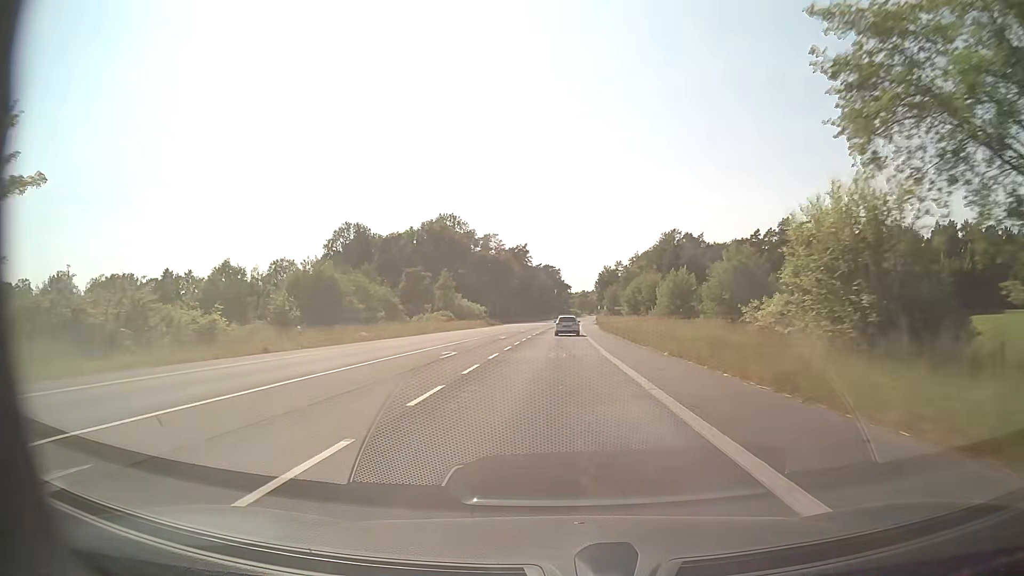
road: secondary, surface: asphalt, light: Day
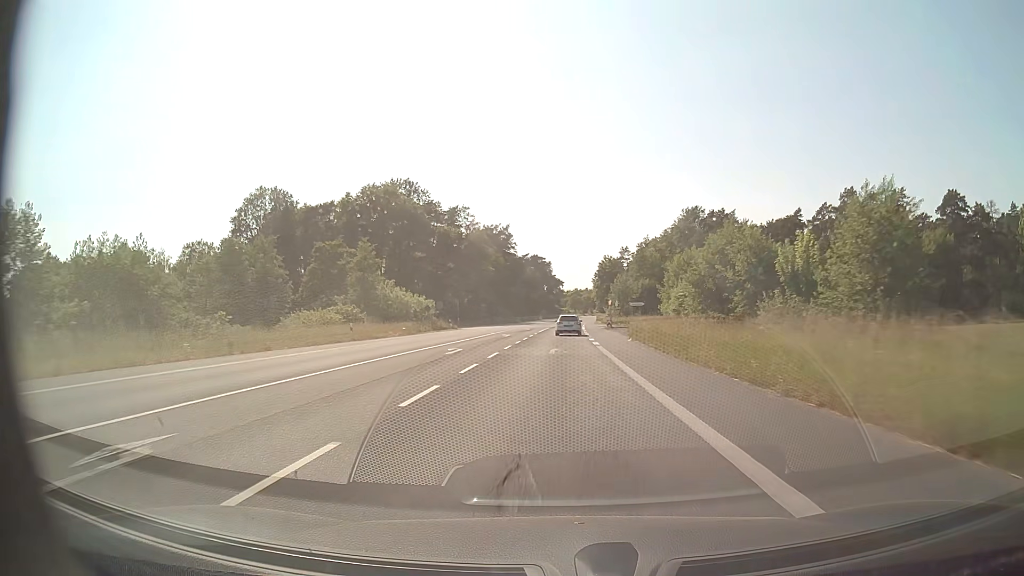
(0.0, +42.4) m; 0°
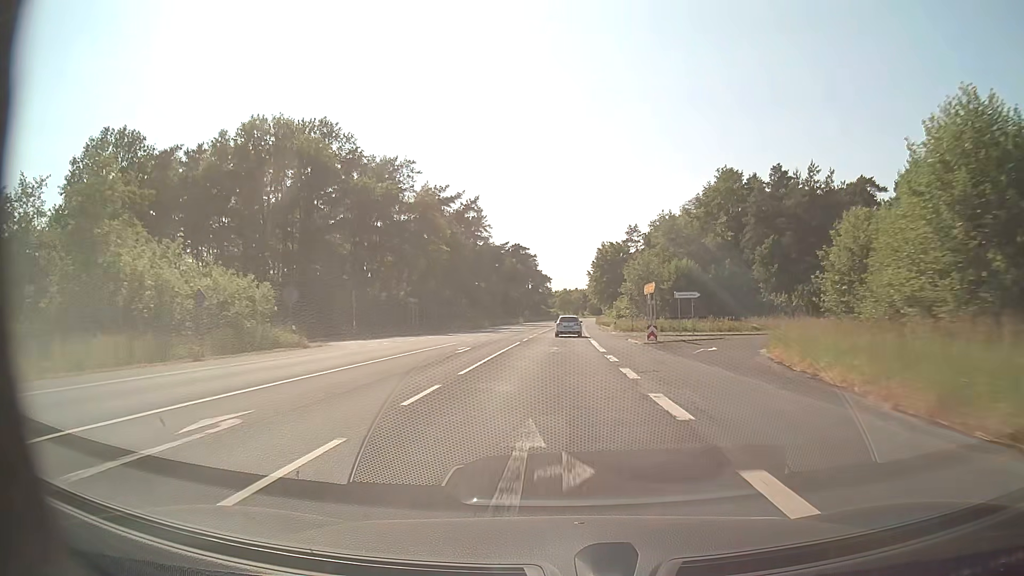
(+0.4, +41.9) m; +1°
(0, +10) (0, +20) (0, +30) (0, +40) (+1, +50) (+1, +60) (+1, +70) (+1, +80) (+2, +90) (+2, +100) m
